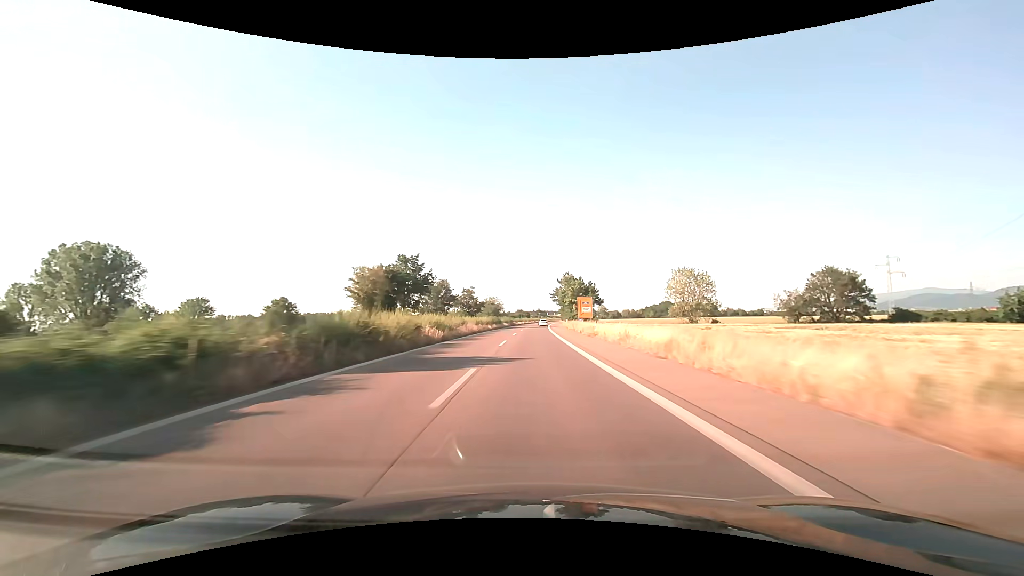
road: trunk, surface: asphalt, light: Day
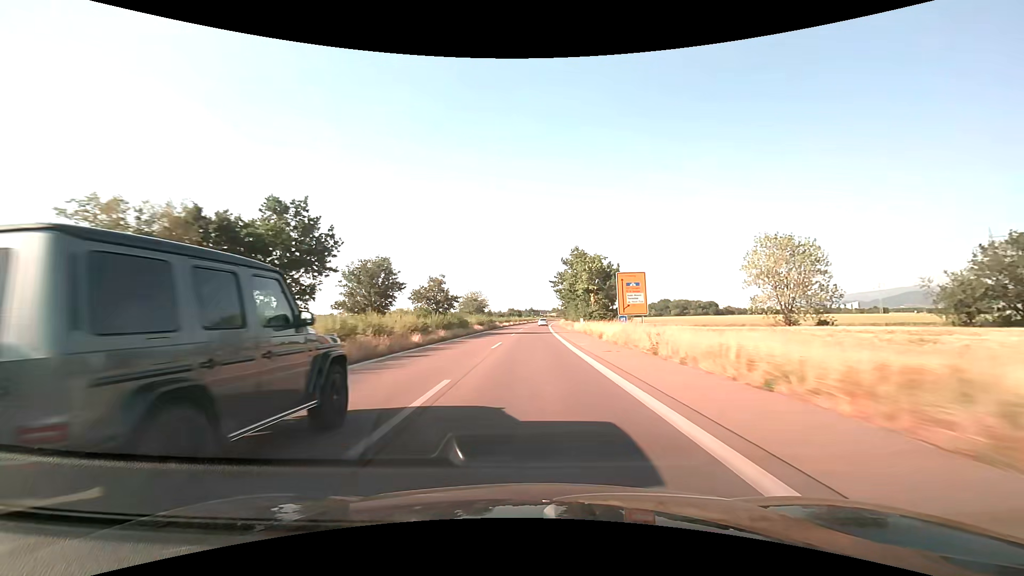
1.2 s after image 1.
(+0.5, +38.5) m; +1°
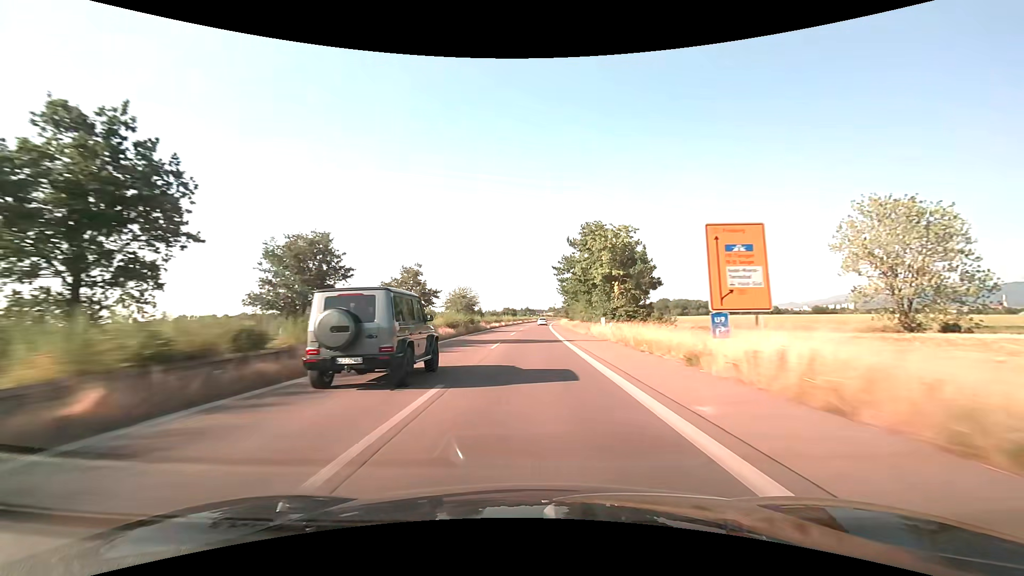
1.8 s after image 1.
(0.0, +18.9) m; 0°
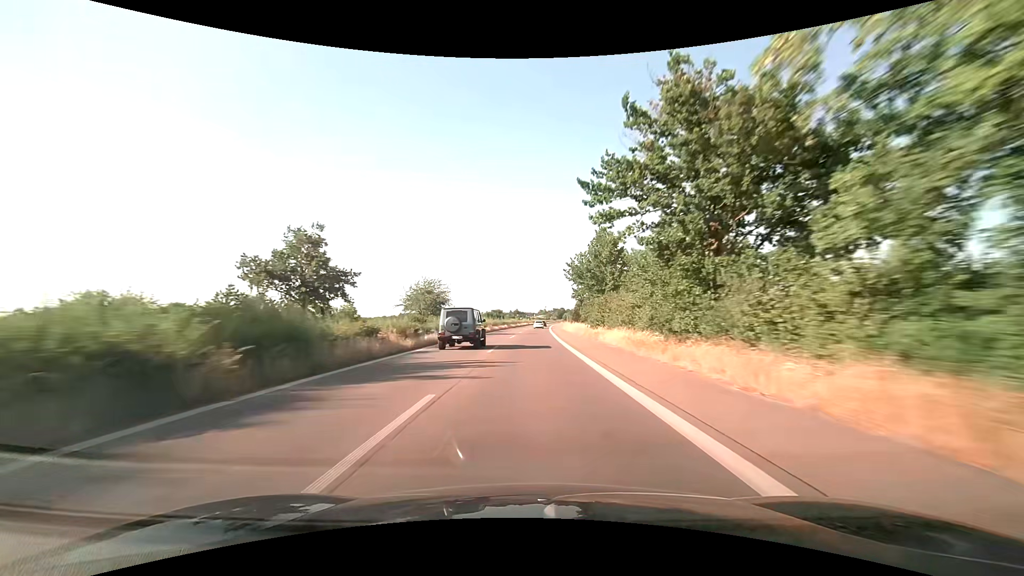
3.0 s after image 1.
(+0.3, +37.3) m; +1°
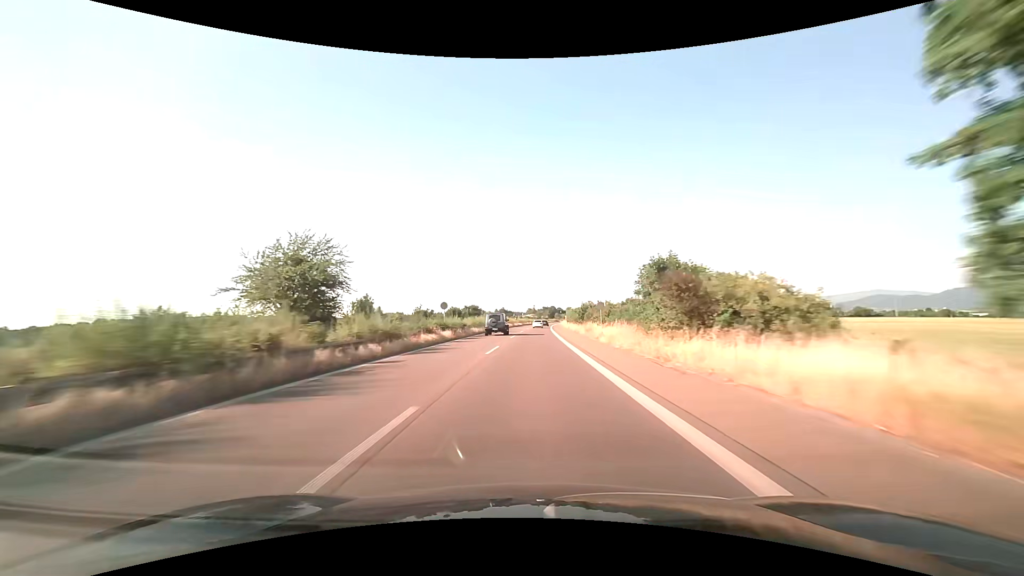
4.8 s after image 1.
(+0.8, +55.5) m; +1°
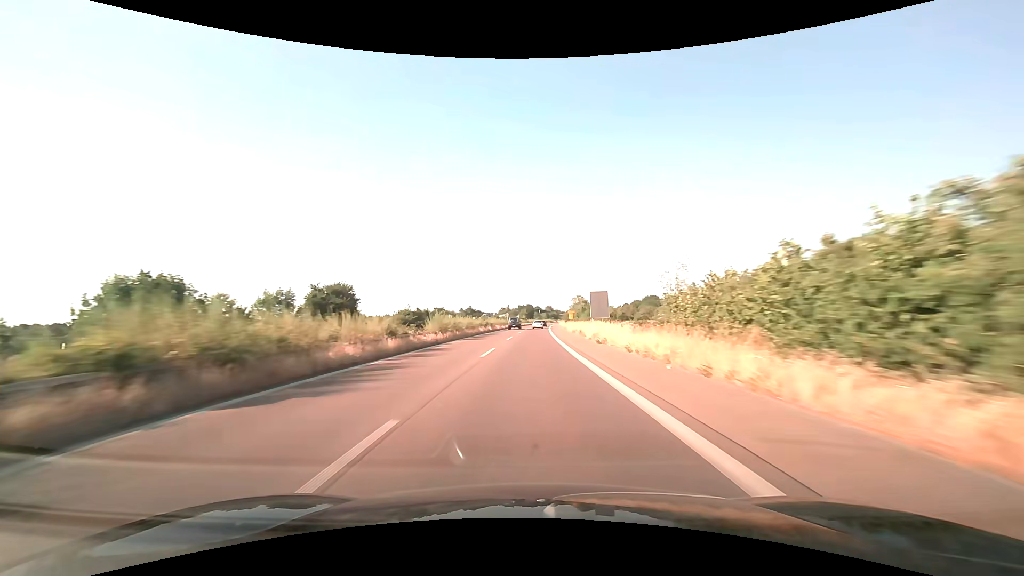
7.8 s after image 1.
(+2.9, +91.3) m; +3°
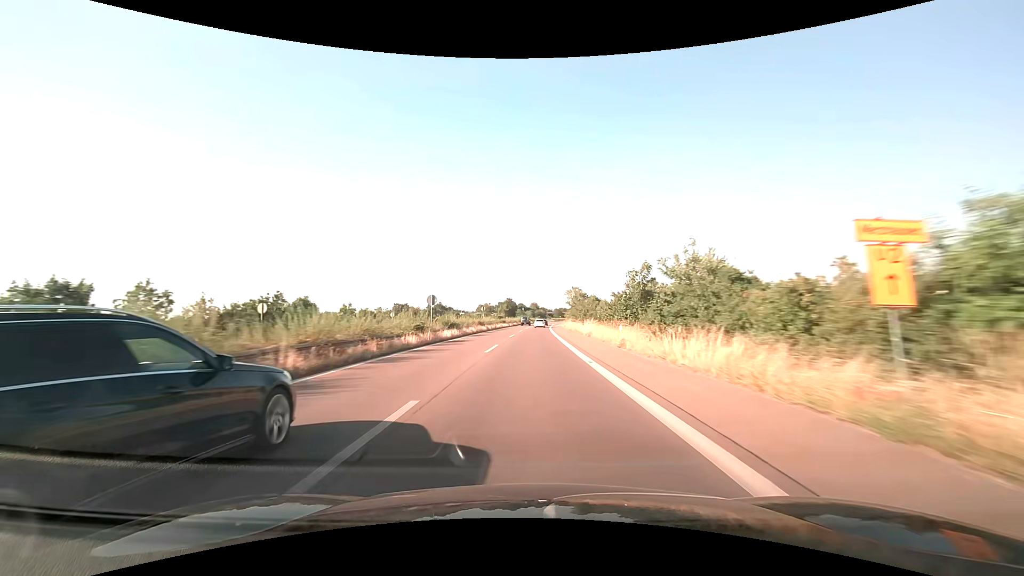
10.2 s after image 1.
(+1.2, +71.0) m; +2°
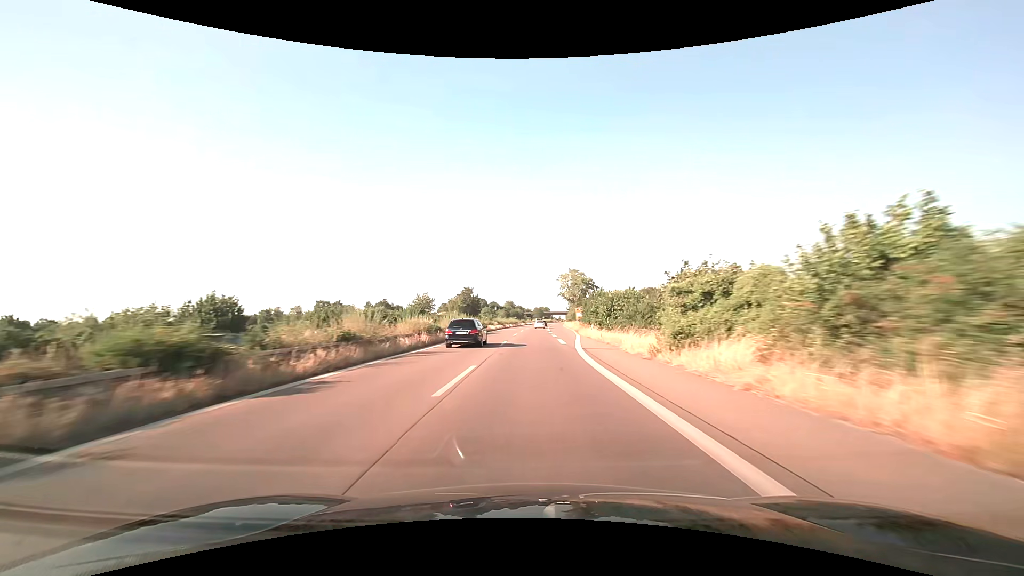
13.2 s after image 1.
(+1.8, +83.7) m; +3°
(0, +10) (0, +20) (0, +30) (0, +40) (+1, +50) (+1, +60) (+1, +70) (+1, +80) (+2, +90) (+2, +100) m
